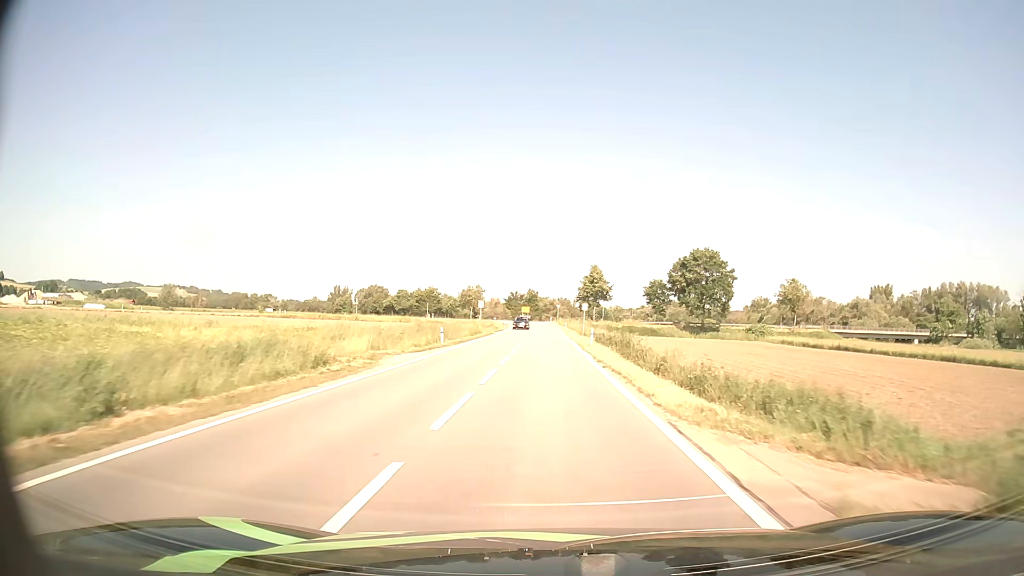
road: tertiary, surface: asphalt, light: Day
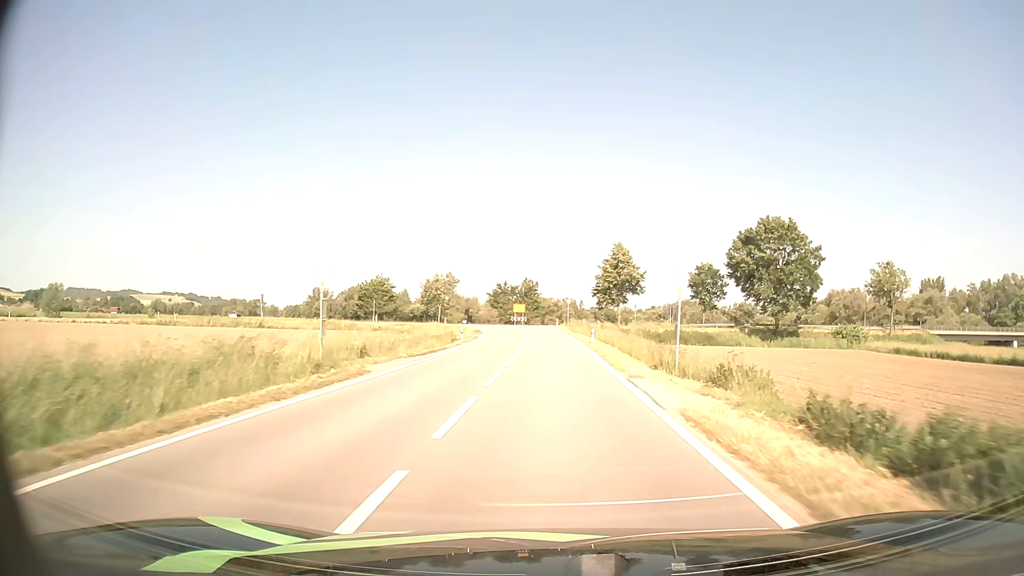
(0.0, +42.2) m; 0°
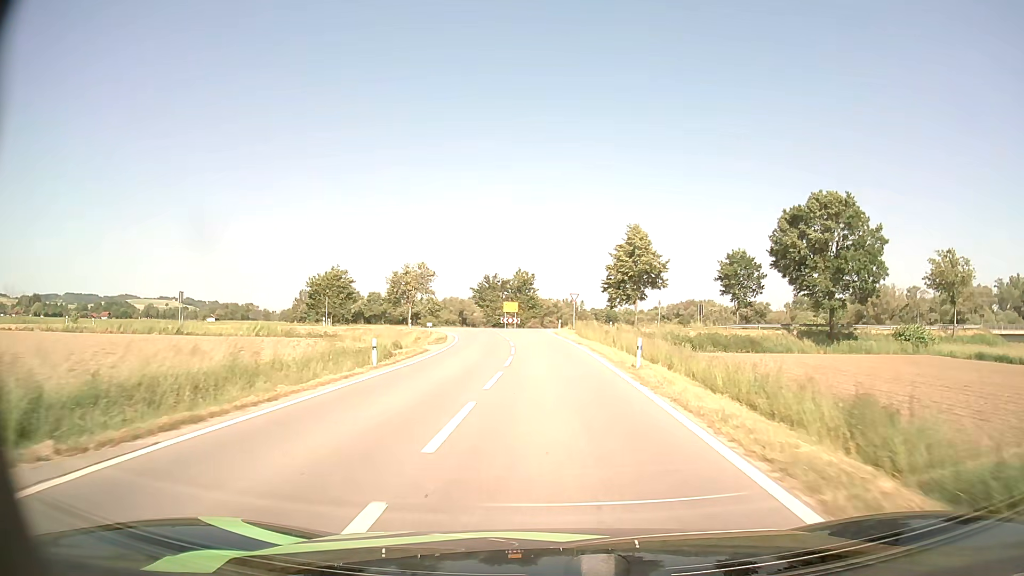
(0.0, +18.8) m; 0°
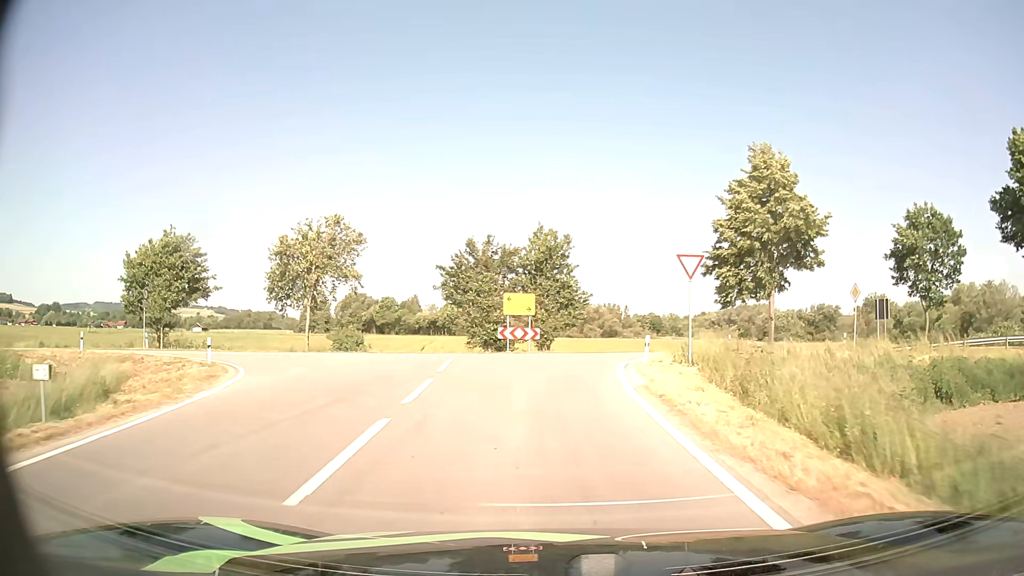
(-0.5, +37.5) m; -3°
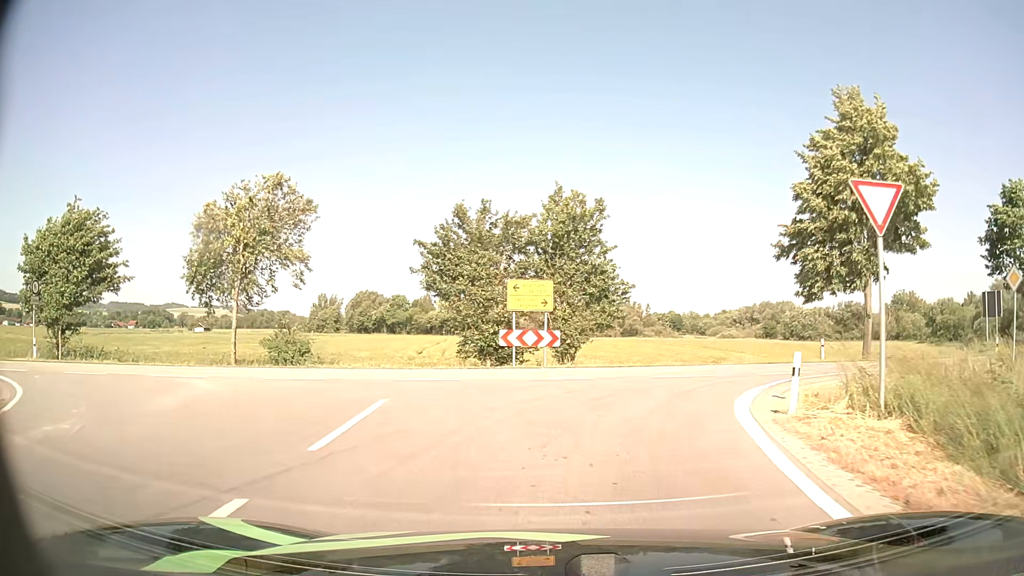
(-0.2, +9.9) m; -2°
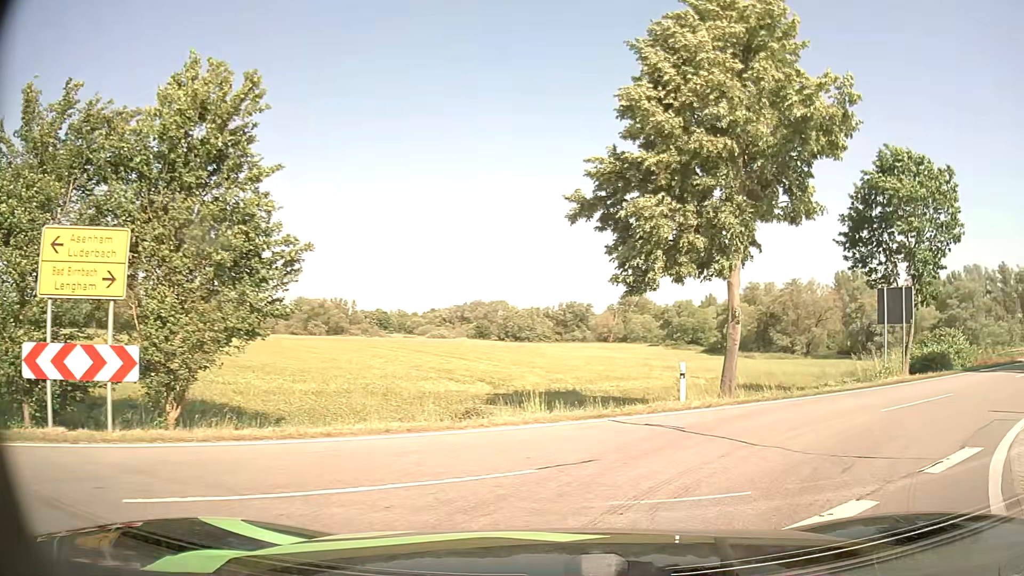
(+1.4, +12.4) m; +24°
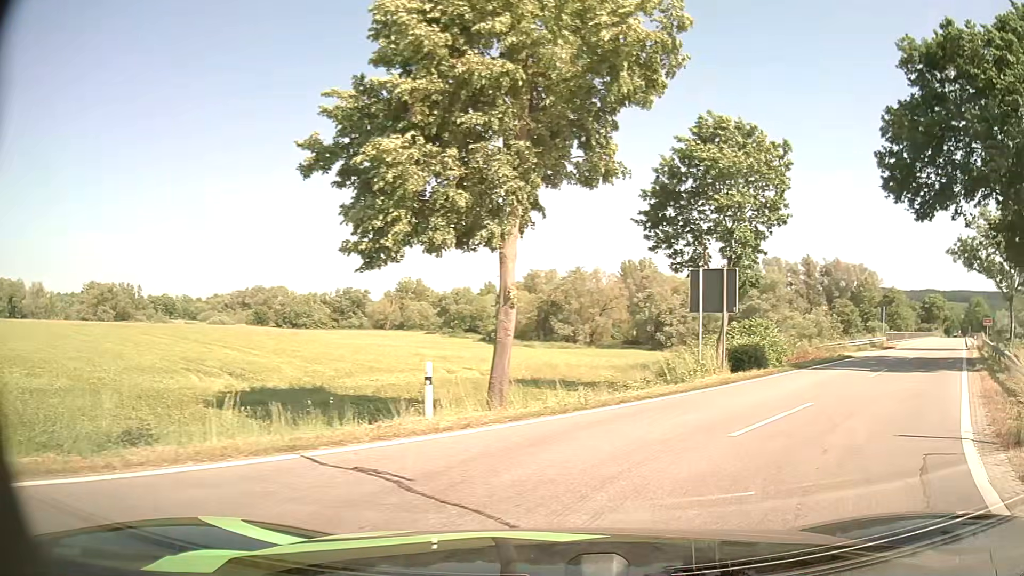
(+0.7, +4.2) m; +18°
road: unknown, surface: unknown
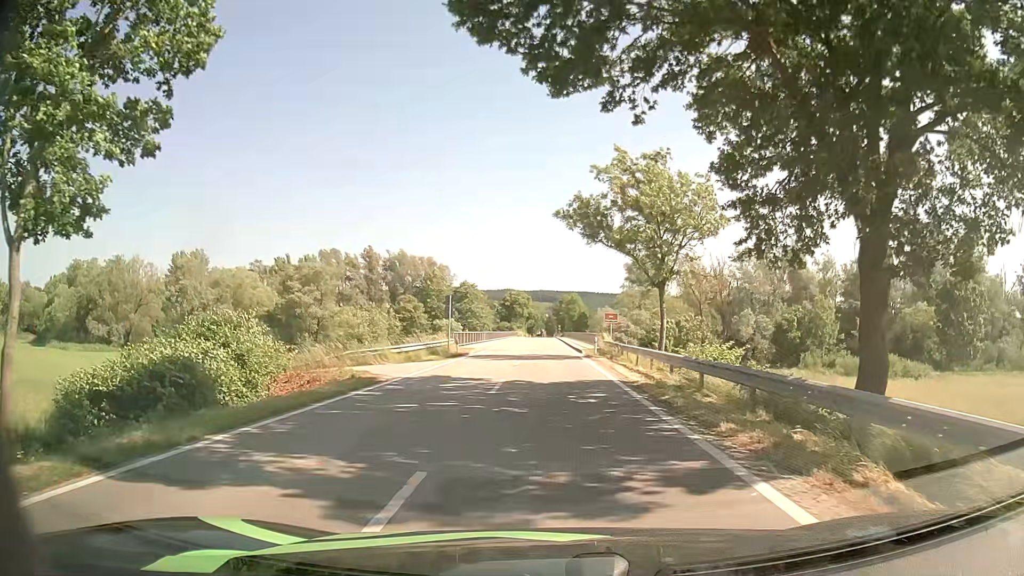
(+7.8, +15.7) m; +37°
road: tertiary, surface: asphalt
